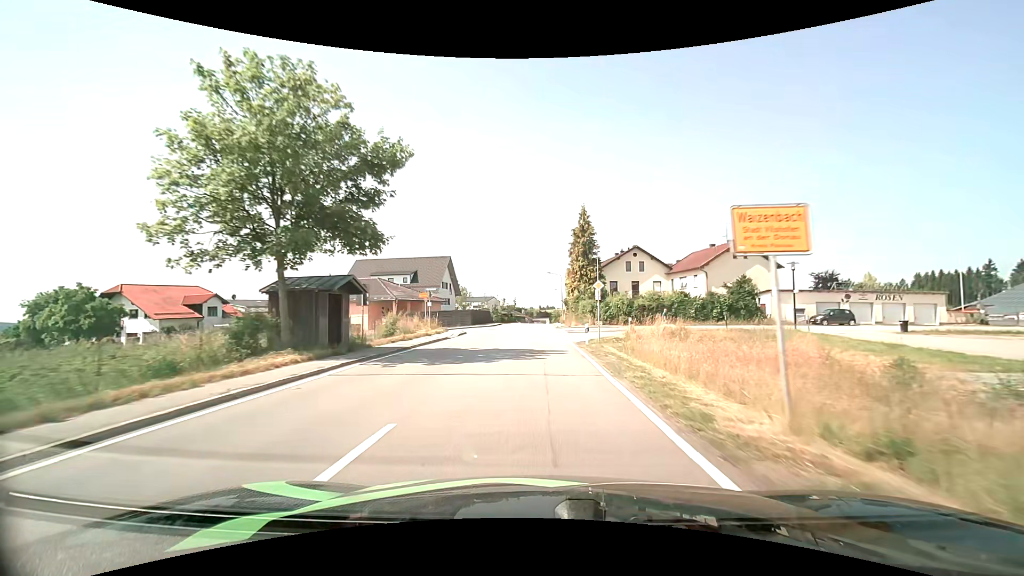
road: tertiary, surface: asphalt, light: Day
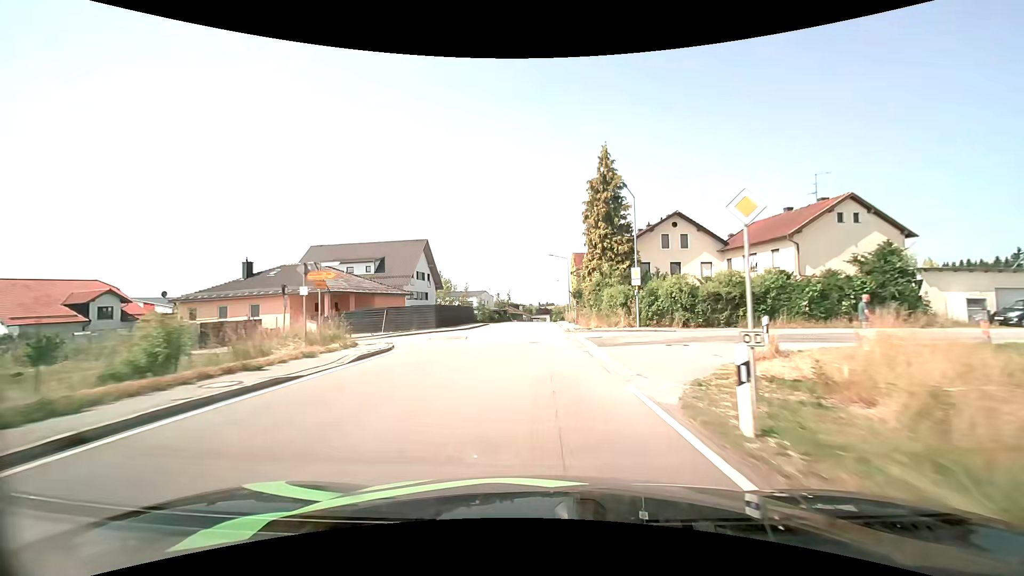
(0.0, +18.4) m; 0°
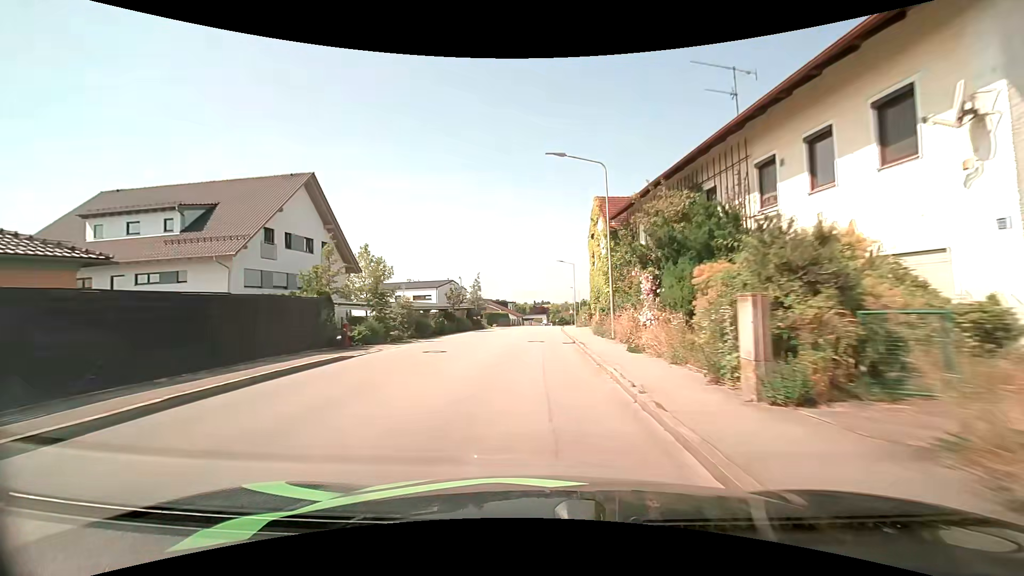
(+0.3, +35.9) m; 0°
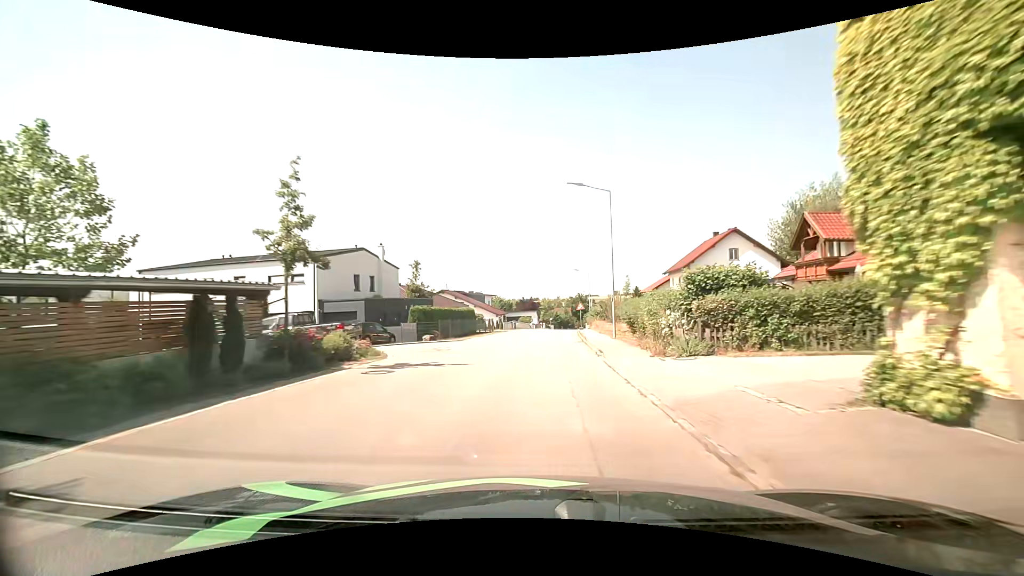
(+0.1, +35.0) m; +1°
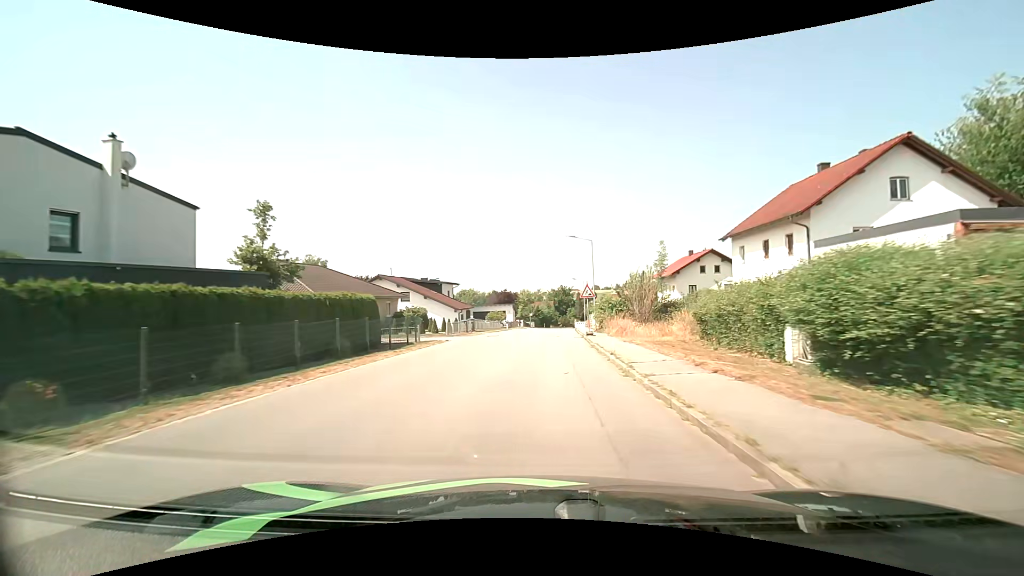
(+0.6, +24.7) m; +3°
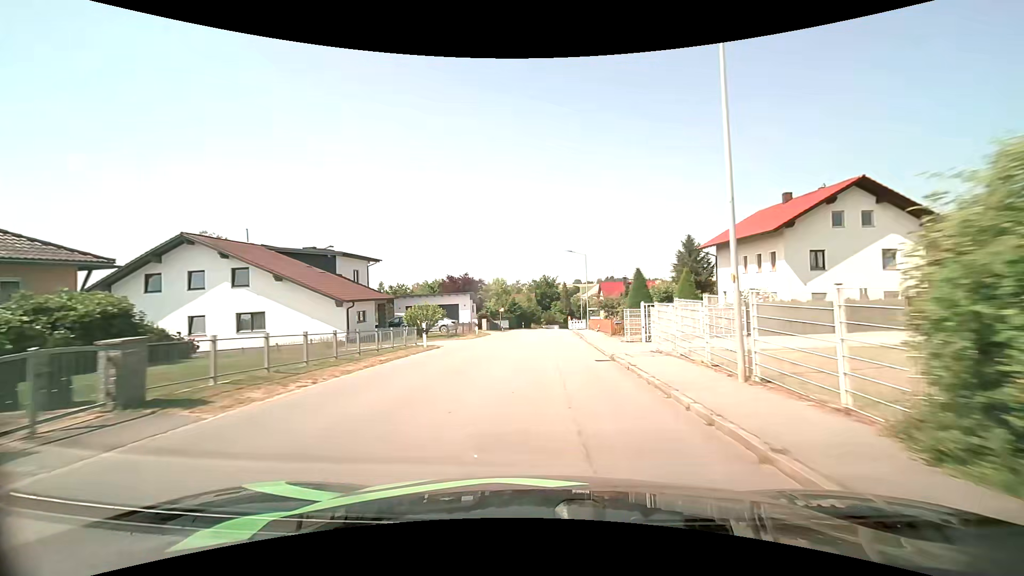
(+0.7, +31.4) m; +2°
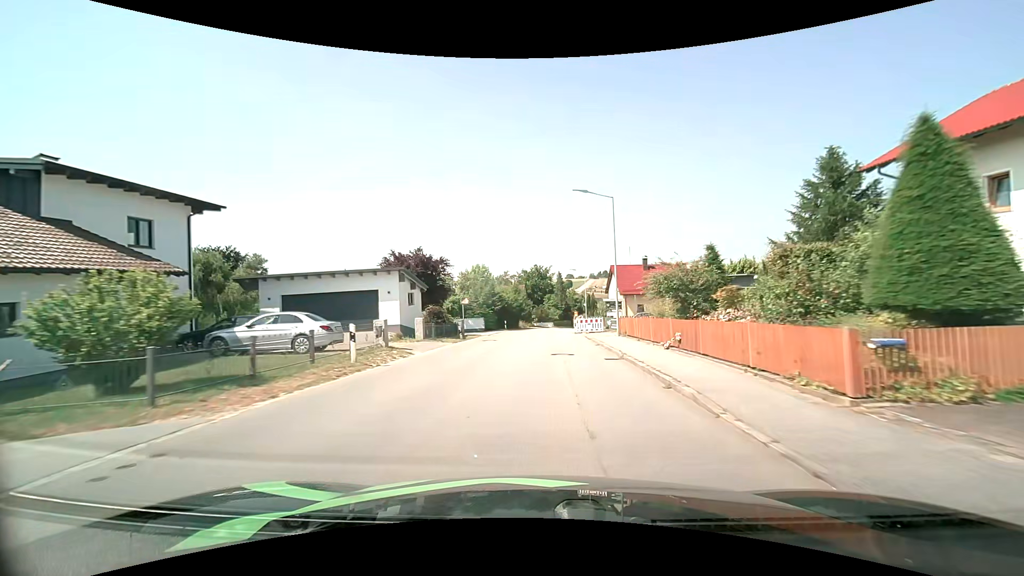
(+0.3, +22.8) m; +1°
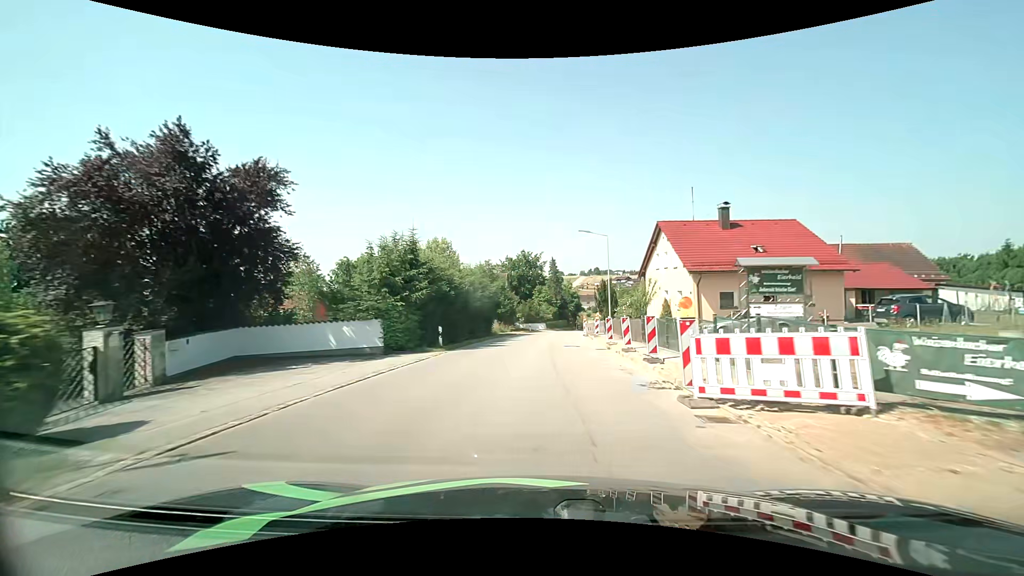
(+0.2, +30.0) m; +1°
(0, +10) (0, +20) (+1, +30) (+1, +40) (+2, +50) (+4, +60) (+5, +70) (+7, +80) (+9, +89) (+10, +99) m
